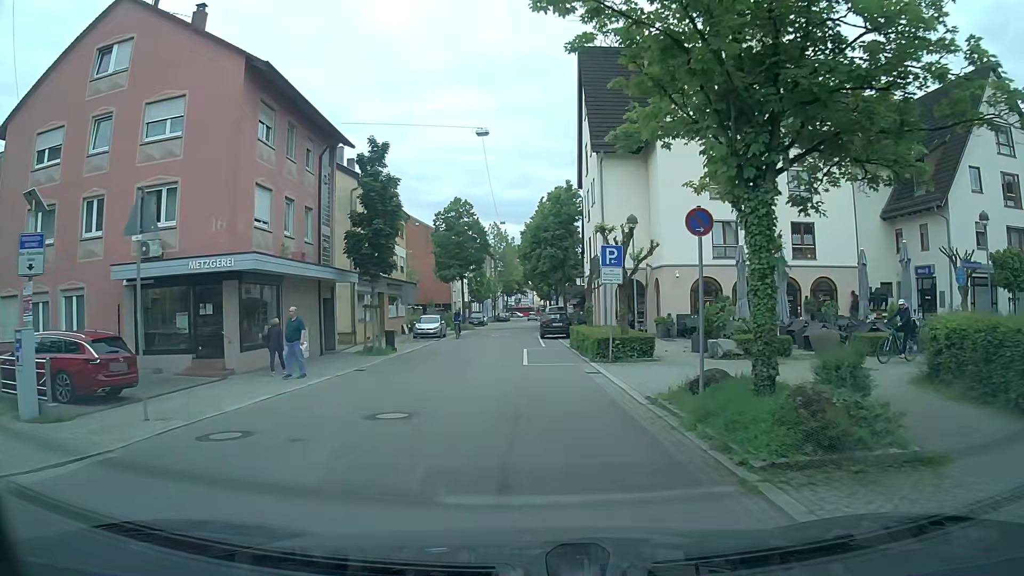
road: residential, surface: asphalt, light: Day
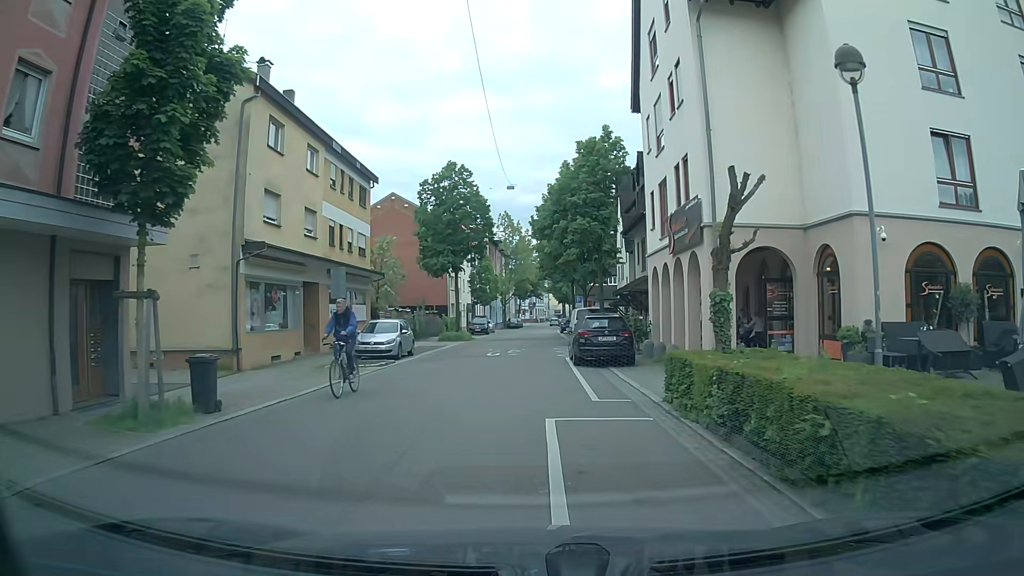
(-0.2, +17.6) m; -1°
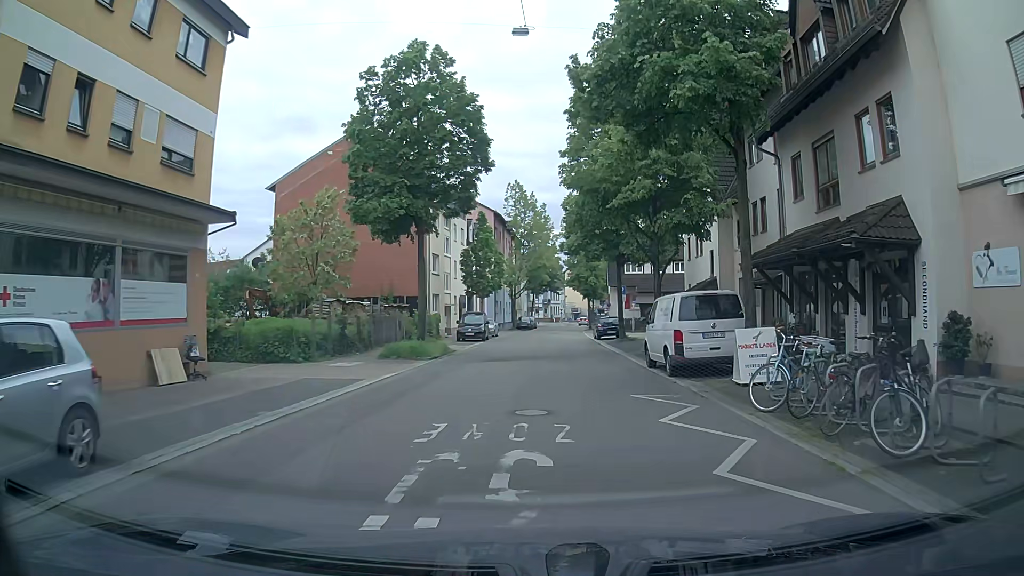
(-0.6, +22.2) m; -1°
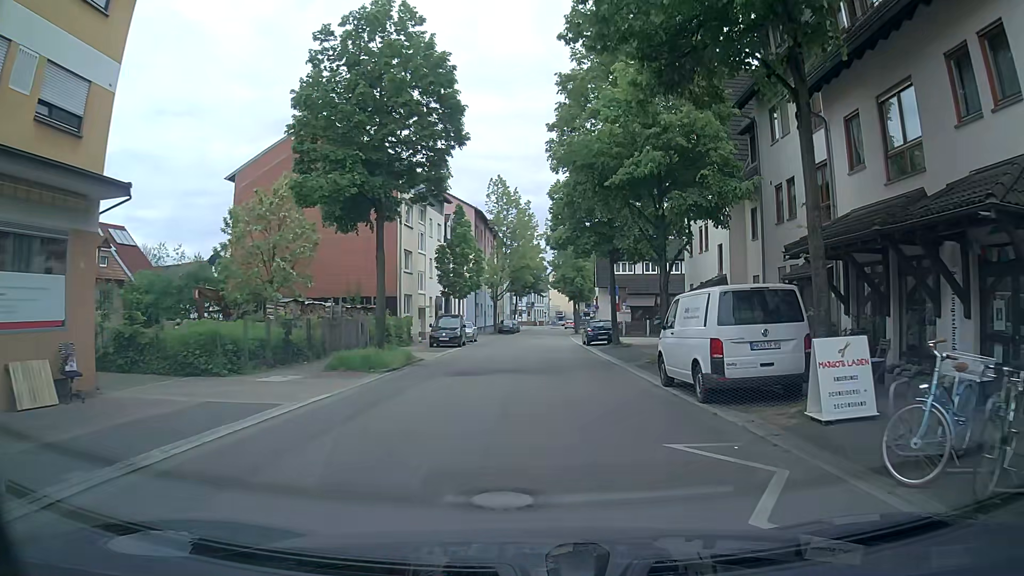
(+0.1, +4.5) m; +2°
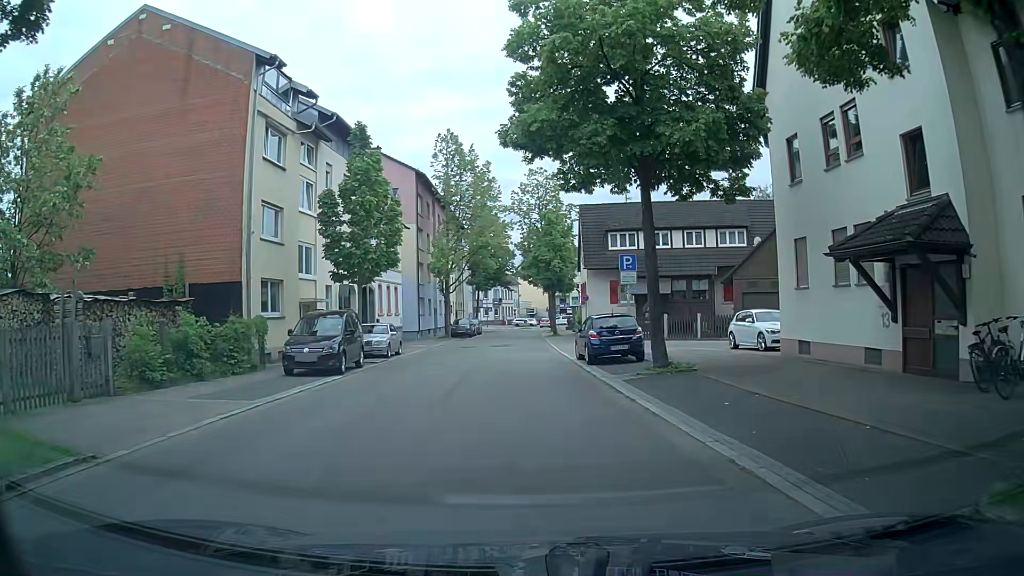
(+0.1, +18.4) m; +1°
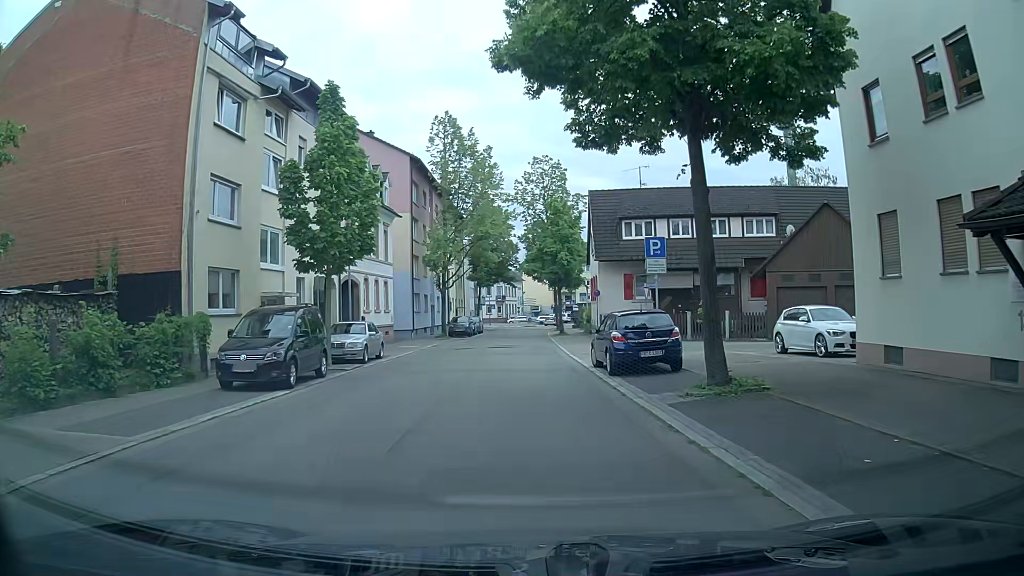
(0.0, +4.5) m; 0°
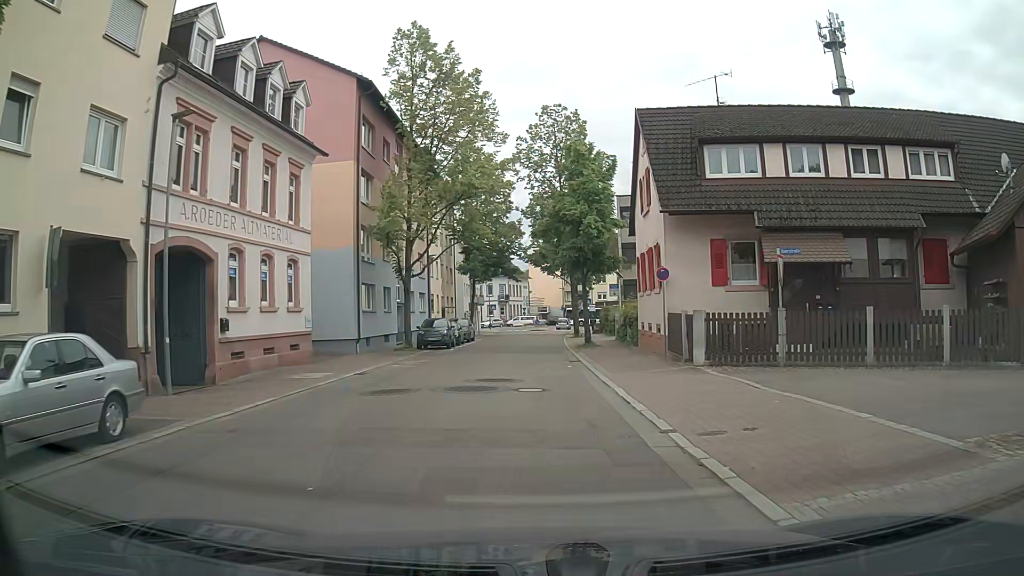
(-0.2, +17.3) m; 0°
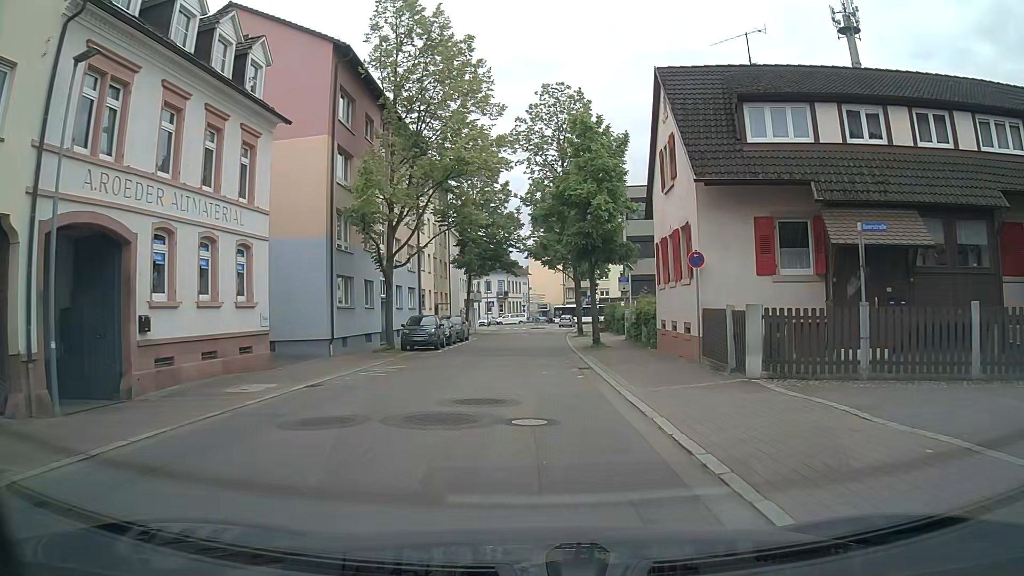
(-0.1, +4.3) m; -1°
